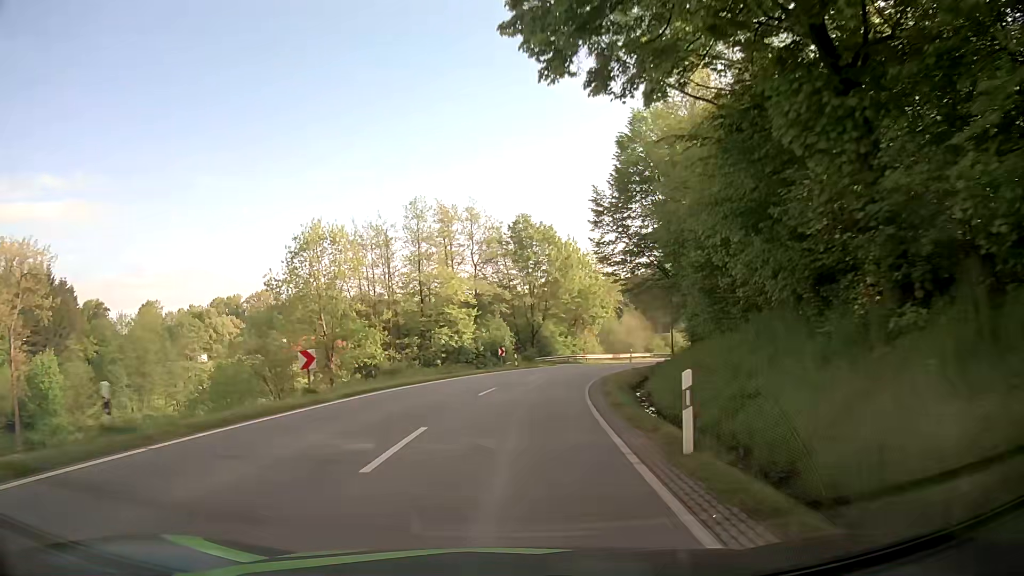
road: secondary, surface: asphalt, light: Day
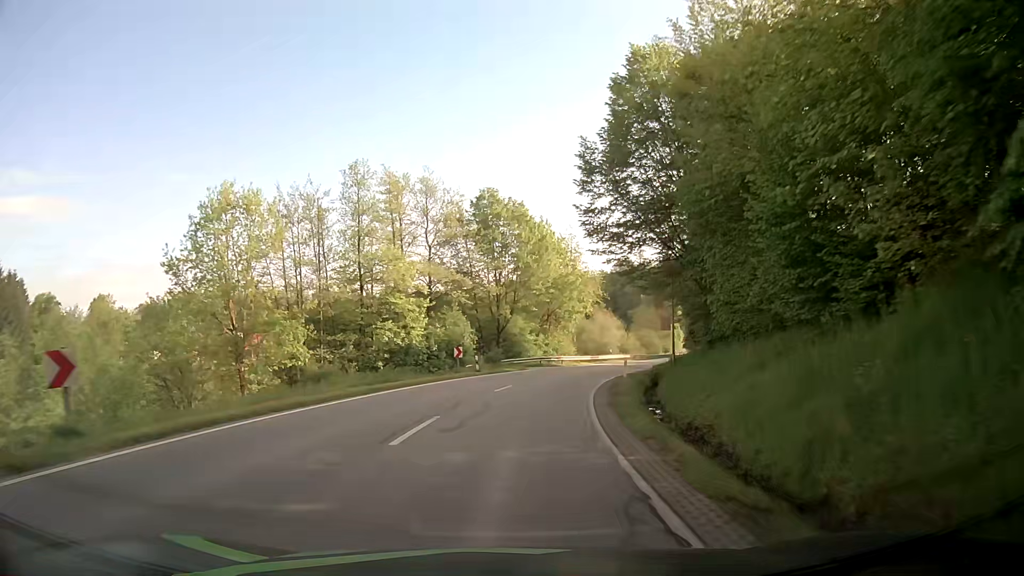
(+0.2, +9.7) m; +3°
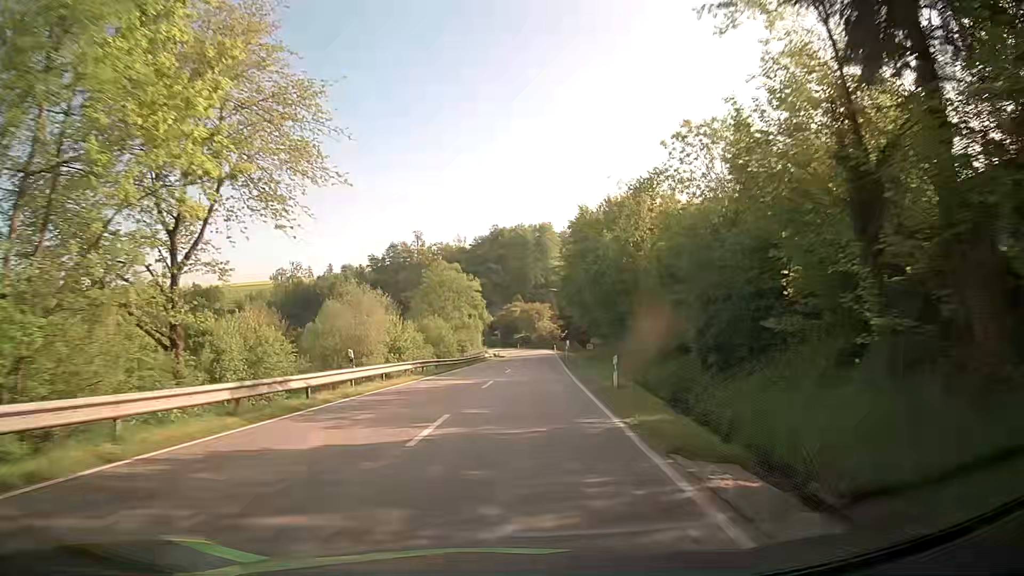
(+8.2, +47.1) m; +19°
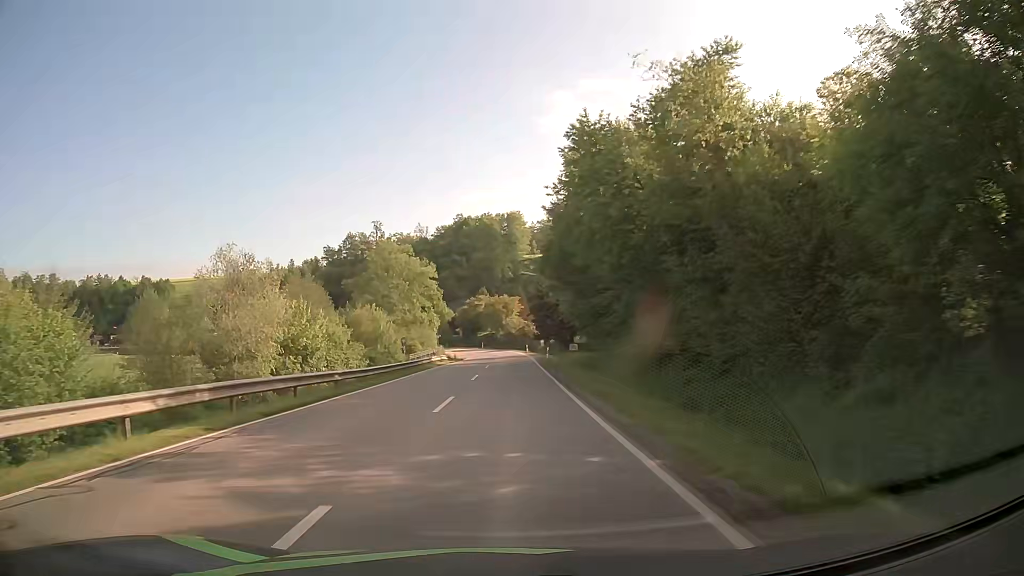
(+0.8, +19.4) m; +4°
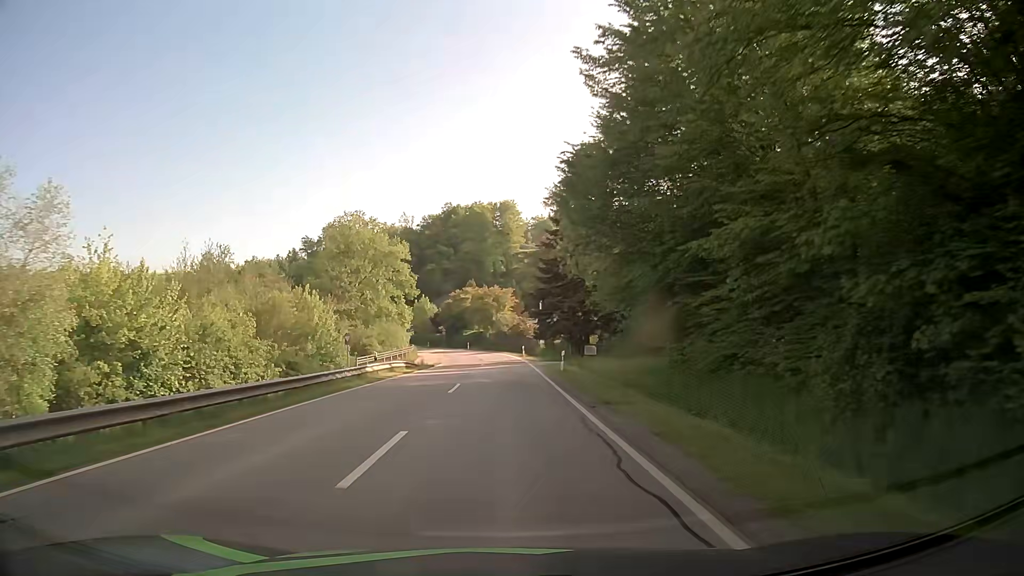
(+0.1, +19.1) m; +1°
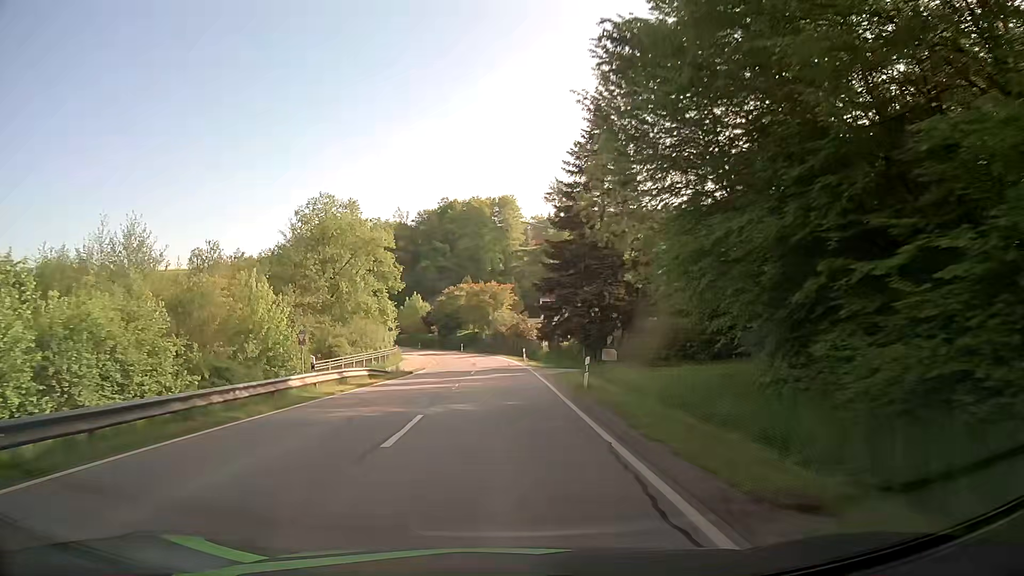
(0.0, +9.5) m; 0°
(0, +10) (0, +20) (0, +30) (0, +40) (-1, +50) (-1, +60) (-3, +70) (-5, +80) (-8, +89) (-11, +99) m
